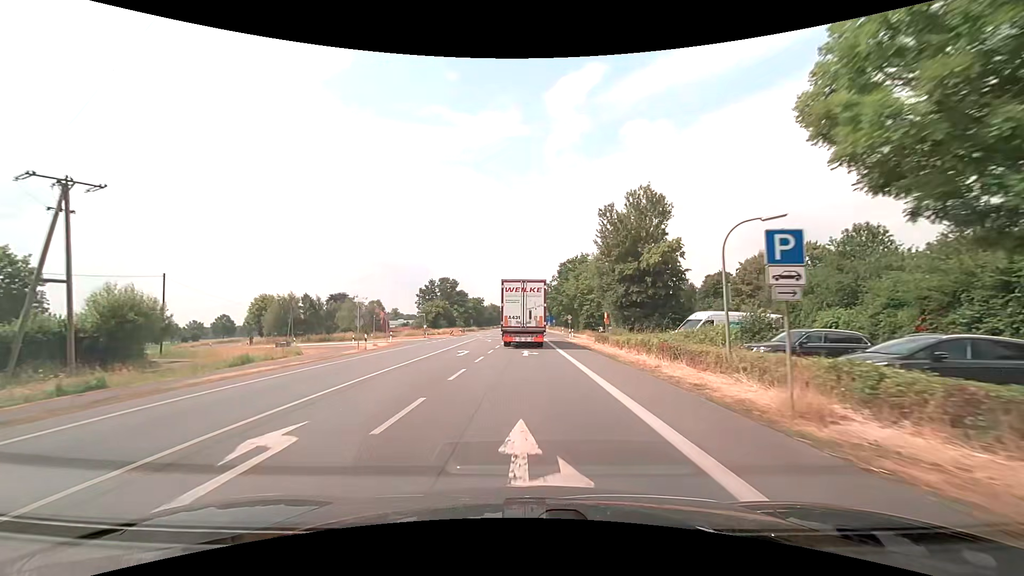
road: primary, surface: asphalt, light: Day
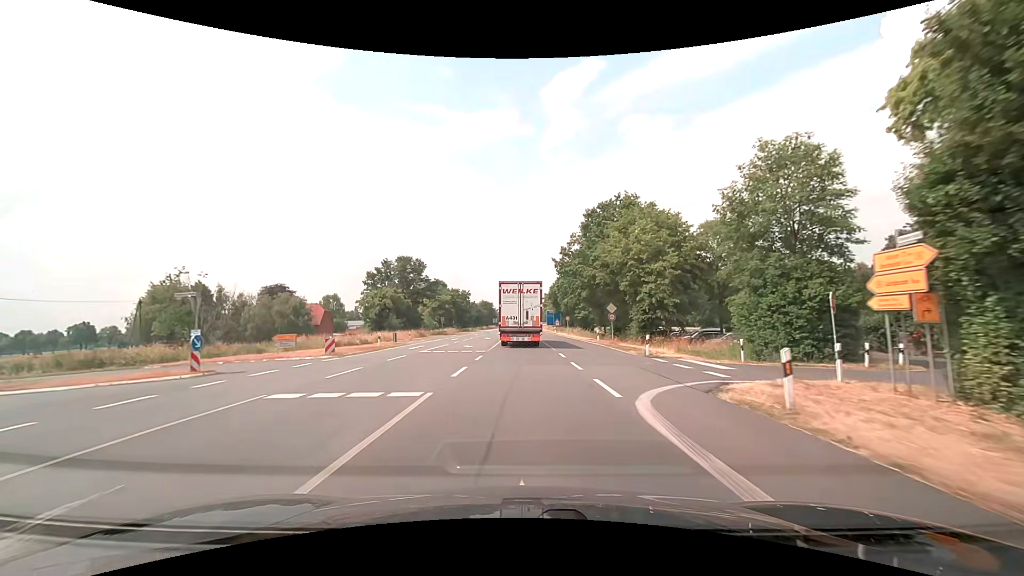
(+0.2, +43.1) m; +1°
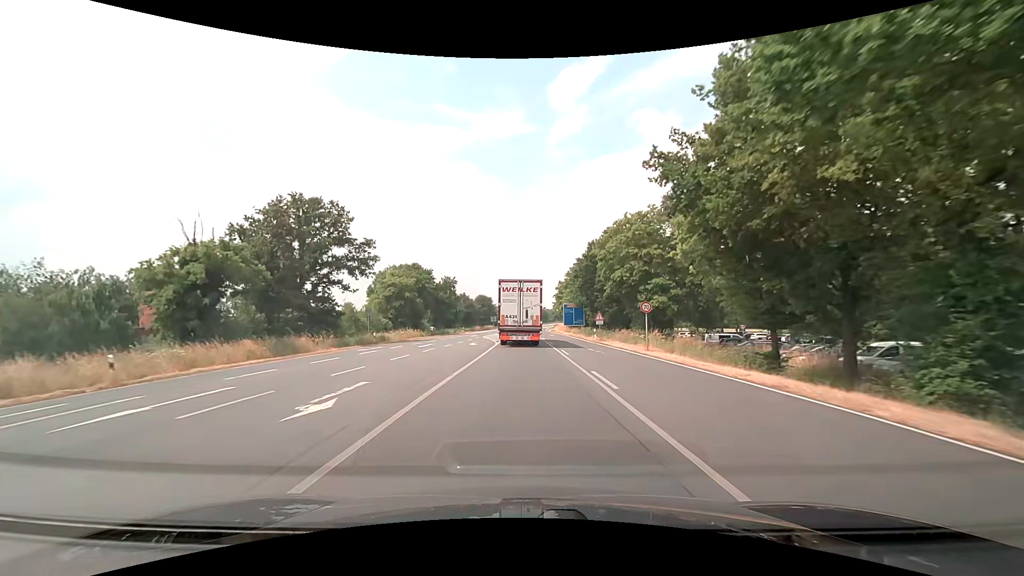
(-0.4, +44.7) m; -1°
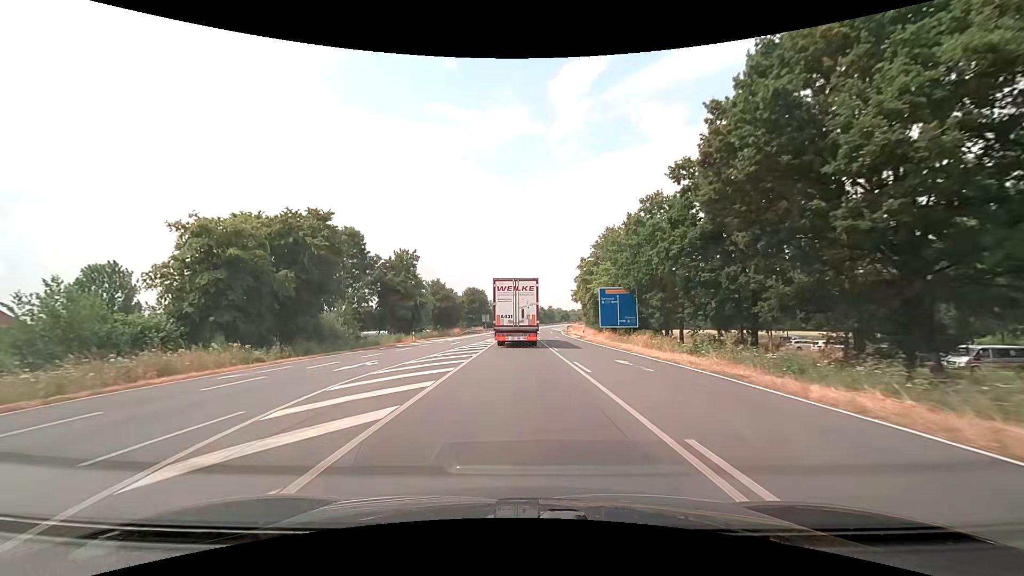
(+0.3, +44.7) m; 0°
(0, +10) (0, +20) (0, +30) (0, +40) (0, +50) (0, +60) (0, +70) (0, +80) (+1, +90) (+2, +100) m
